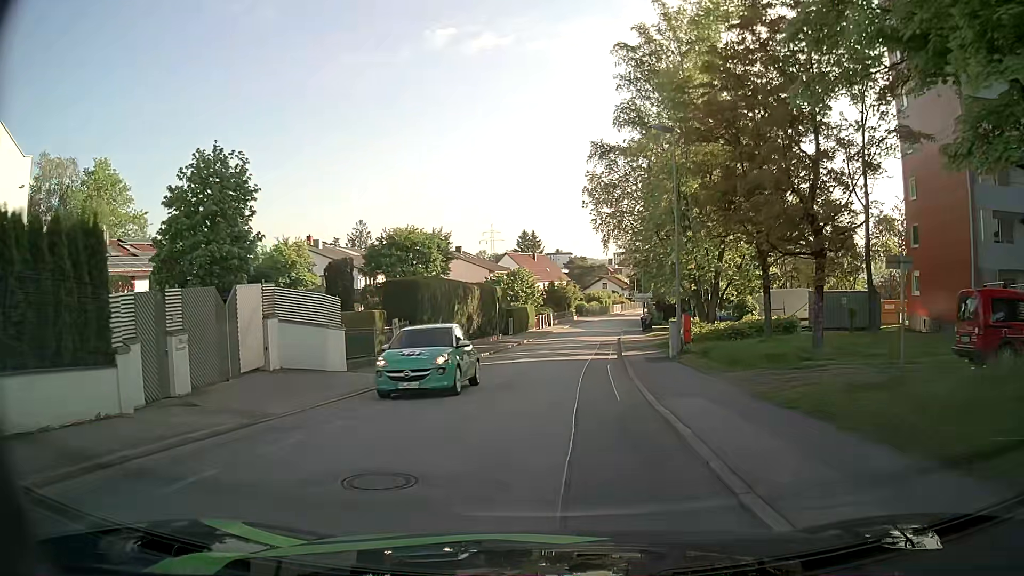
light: Day
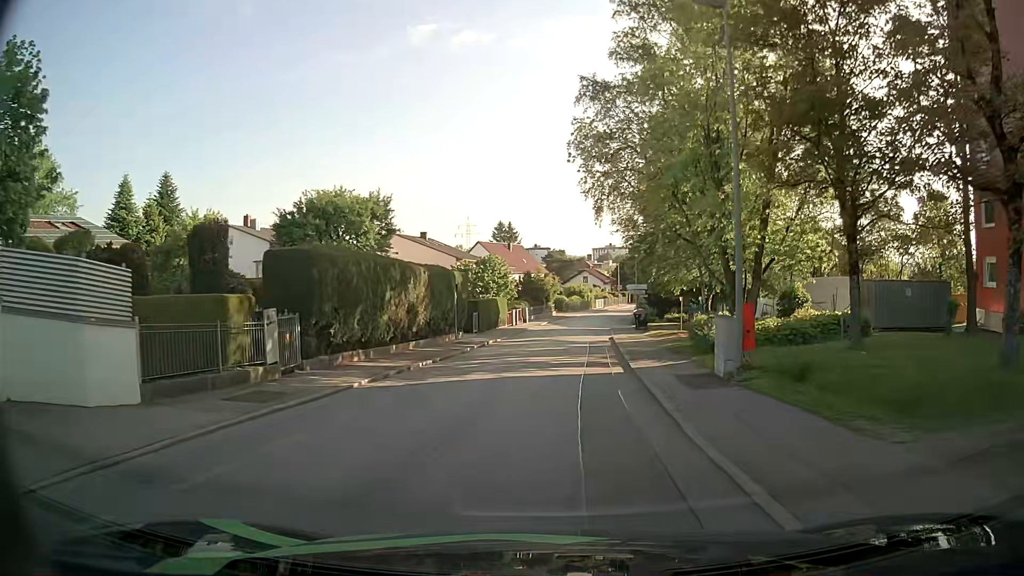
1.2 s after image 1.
(+0.2, +9.9) m; +2°
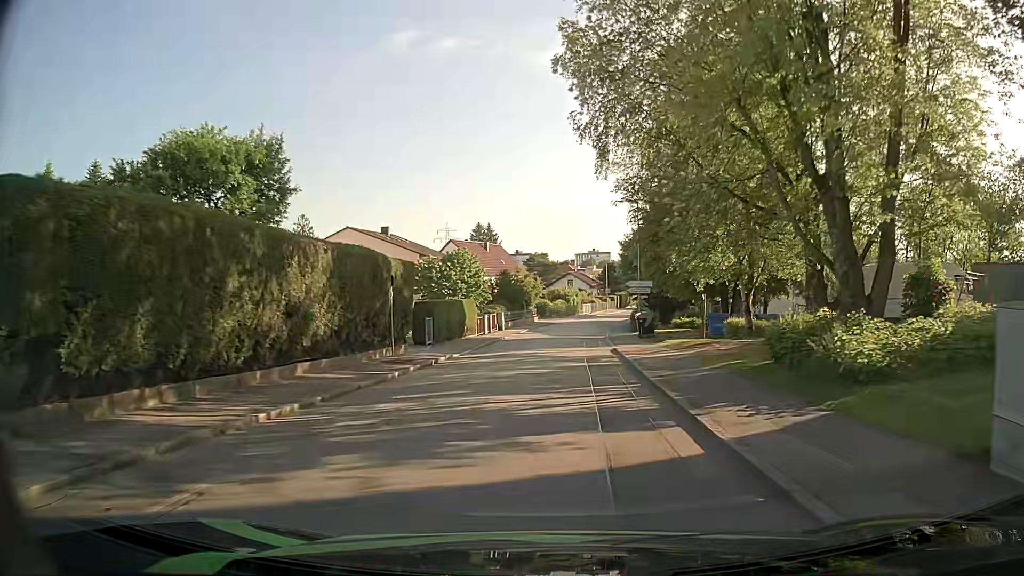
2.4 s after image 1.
(+0.2, +10.7) m; +2°
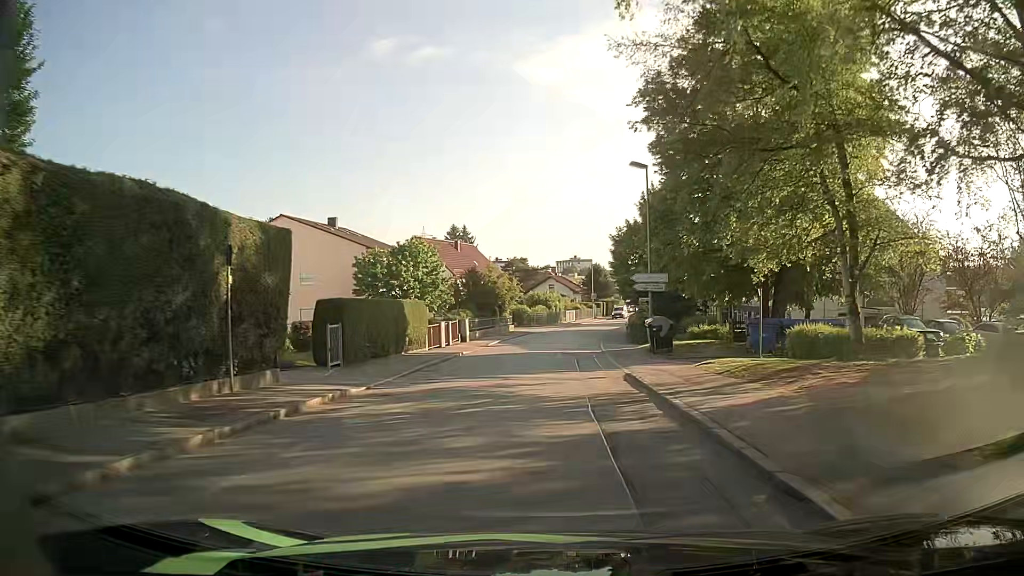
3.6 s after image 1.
(0.0, +11.3) m; +1°
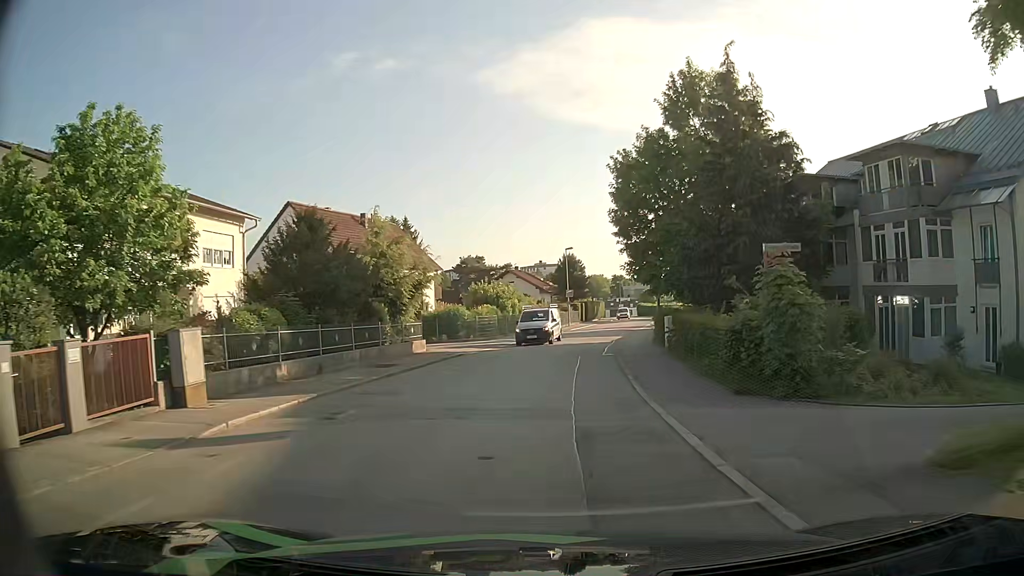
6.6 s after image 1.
(+0.6, +29.1) m; +3°
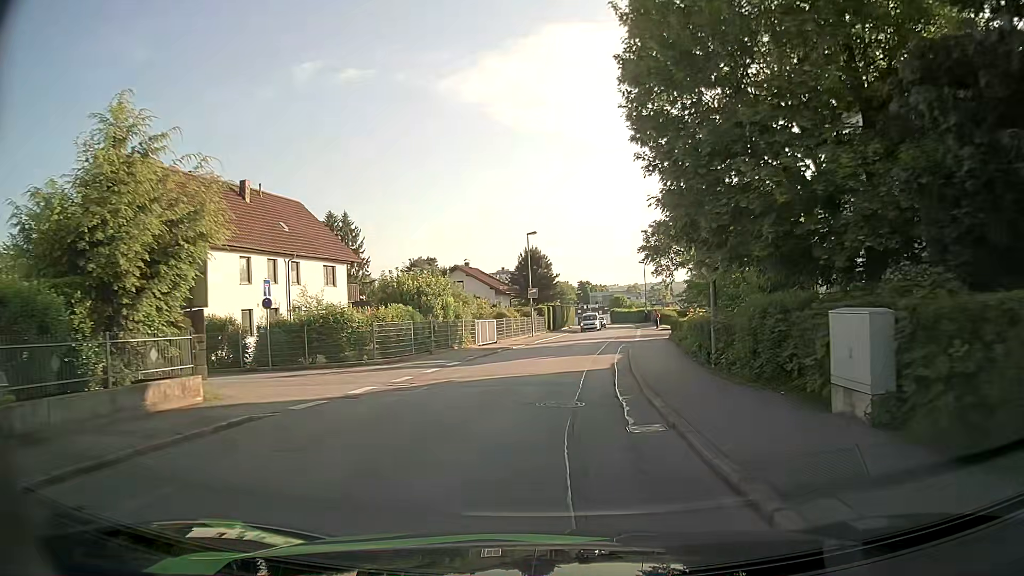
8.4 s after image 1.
(+0.4, +17.4) m; +3°
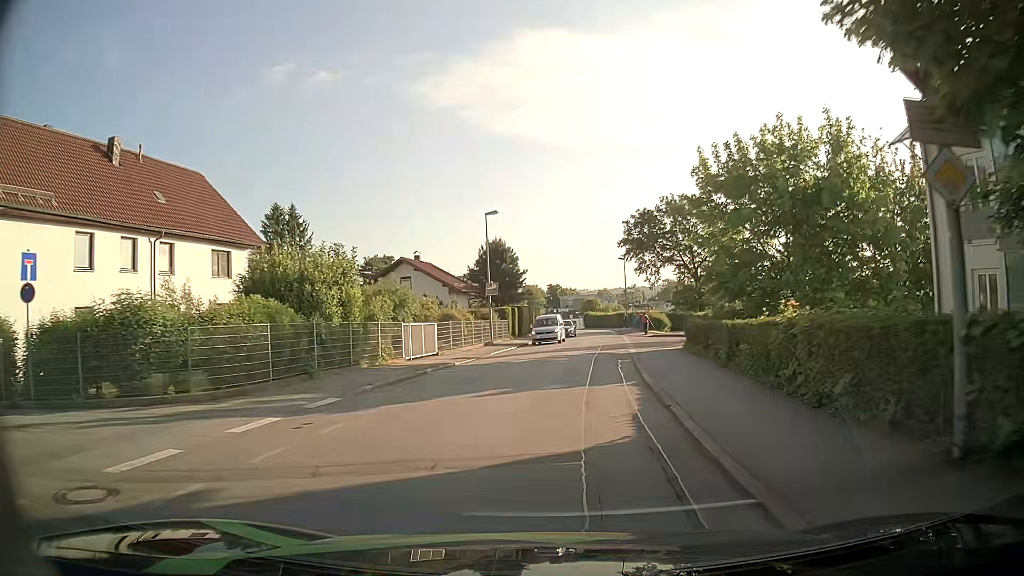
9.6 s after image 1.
(+0.2, +11.4) m; +3°
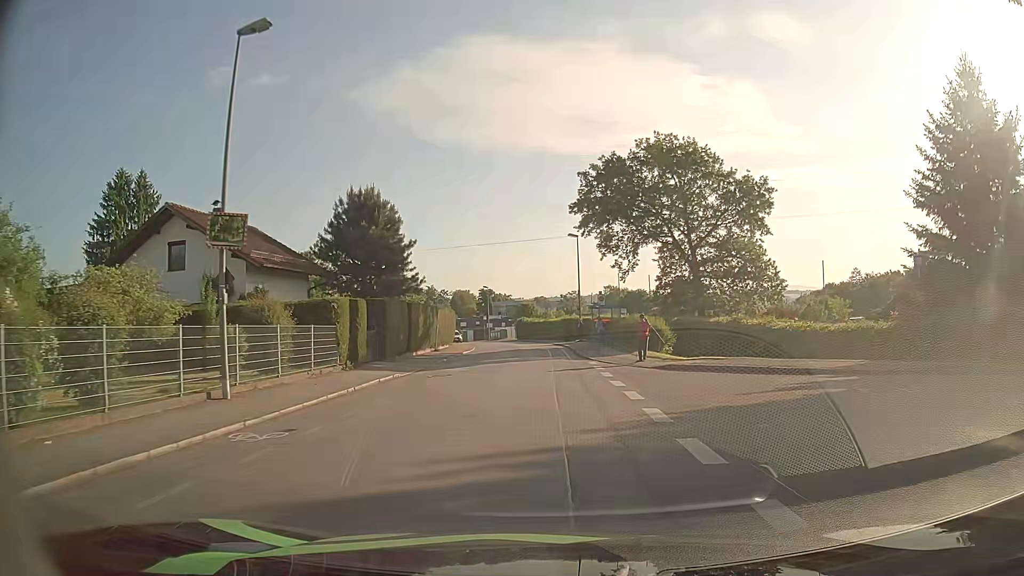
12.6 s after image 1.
(+1.4, +27.6) m; +5°
(0, +10) (0, +20) (0, +30) (0, +40) (-1, +50) (-2, +60) (-4, +70) (-6, +80) (-9, +89) (-12, +99) m
